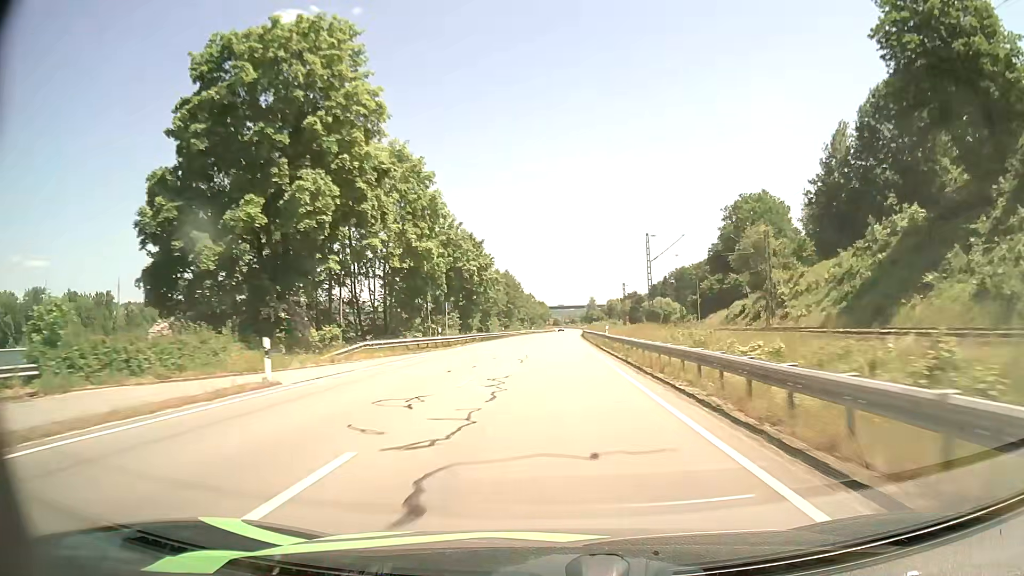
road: primary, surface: asphalt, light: Day
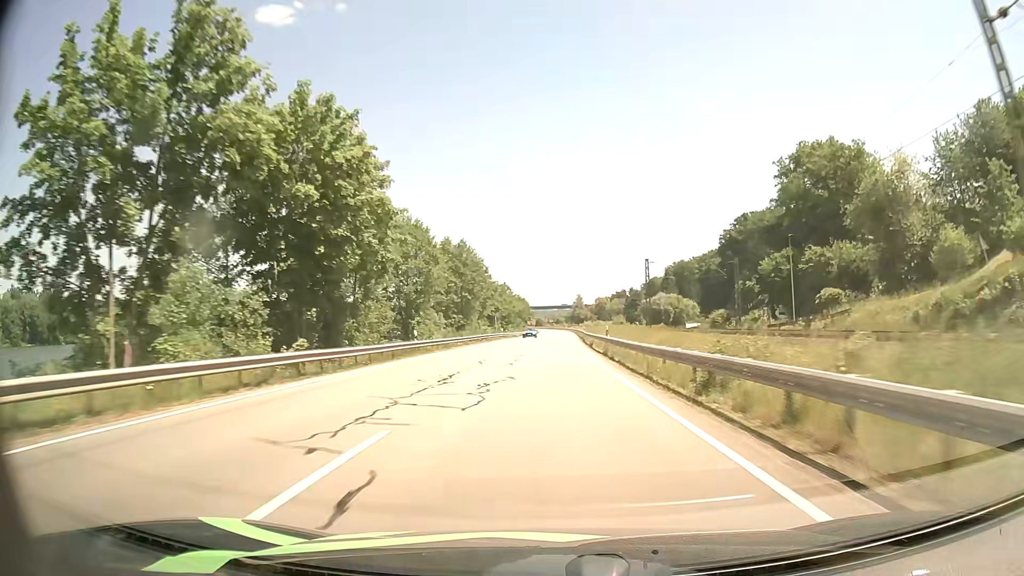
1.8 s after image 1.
(+0.5, +46.2) m; +1°
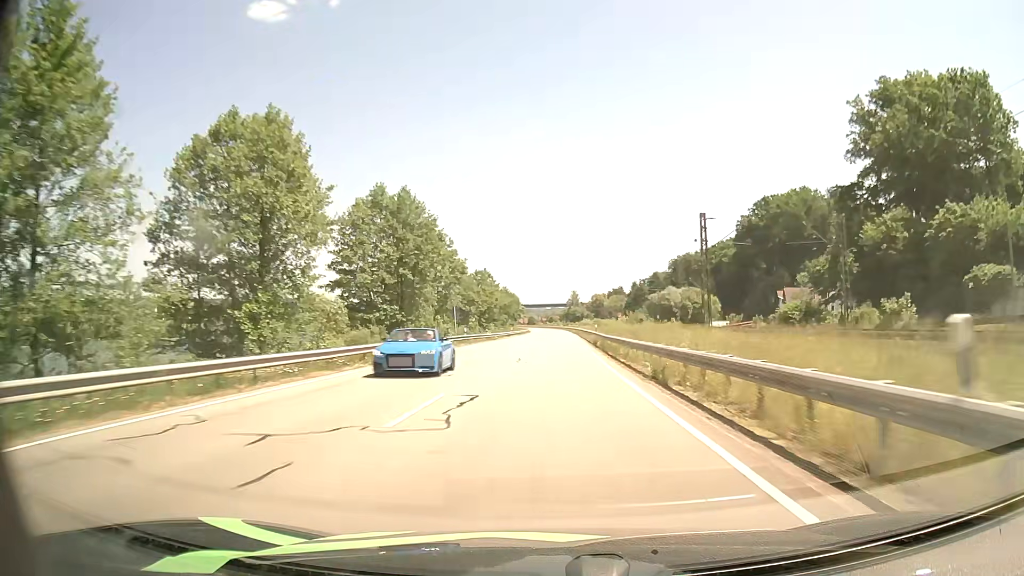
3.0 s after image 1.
(+0.1, +31.2) m; 0°
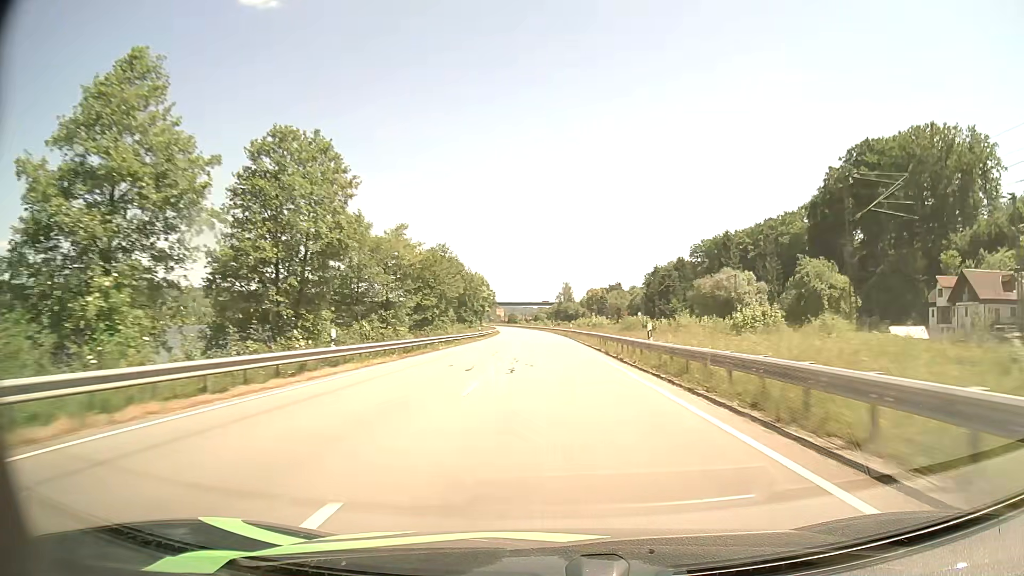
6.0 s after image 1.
(+1.1, +79.4) m; +1°
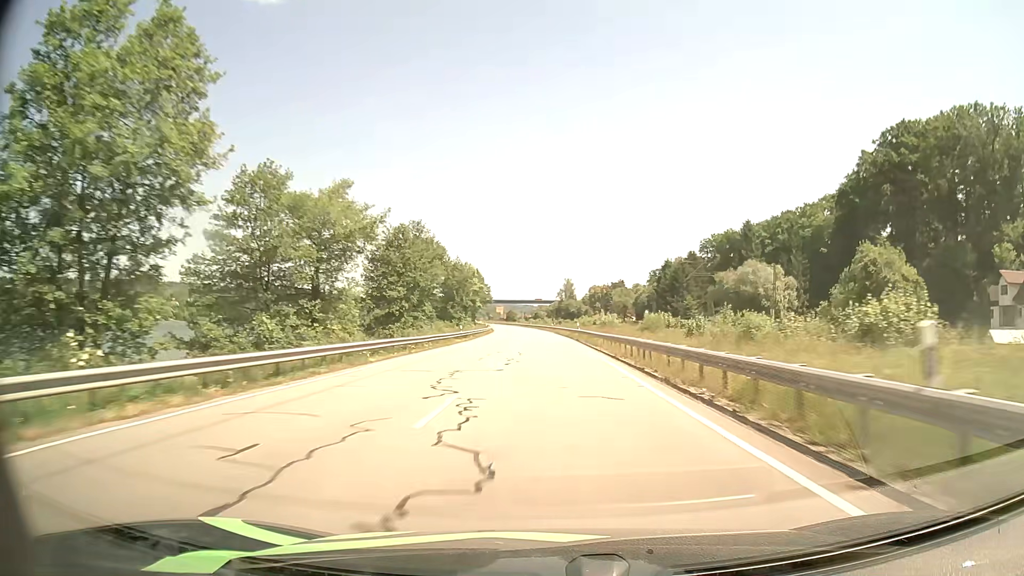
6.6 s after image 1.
(0.0, +16.0) m; 0°
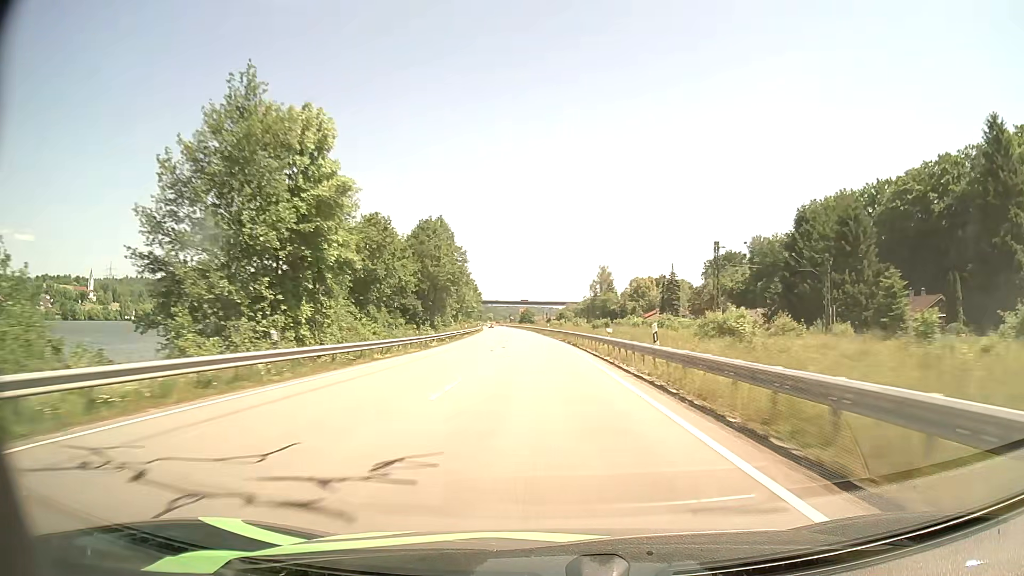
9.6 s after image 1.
(-1.1, +80.1) m; -2°
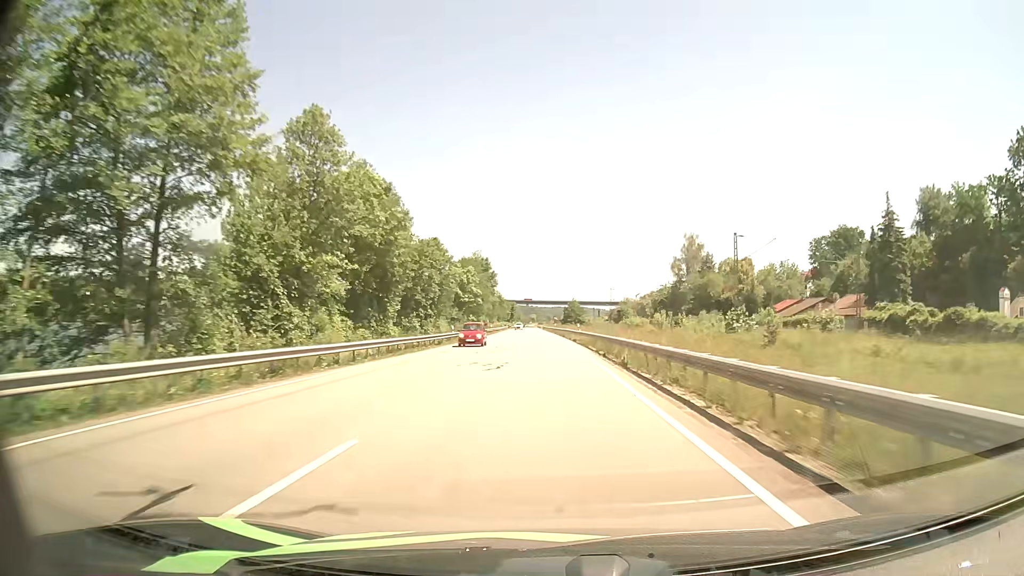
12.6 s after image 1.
(-2.5, +80.2) m; -4°
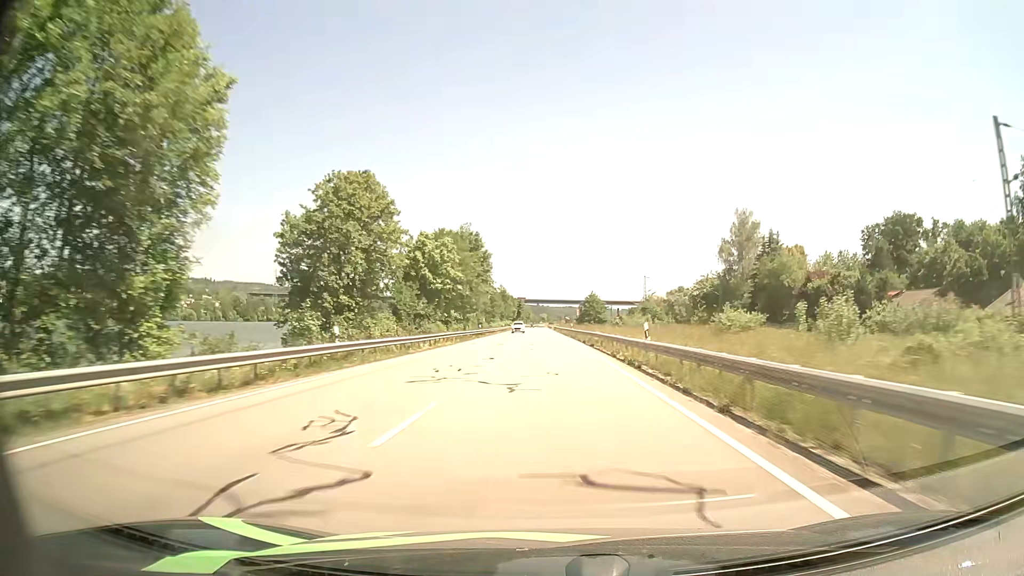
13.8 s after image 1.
(-0.3, +32.0) m; -1°
(0, +10) (0, +20) (0, +30) (0, +40) (0, +50) (0, +60) (0, +70) (0, +80) (0, +90) (0, +100) m
